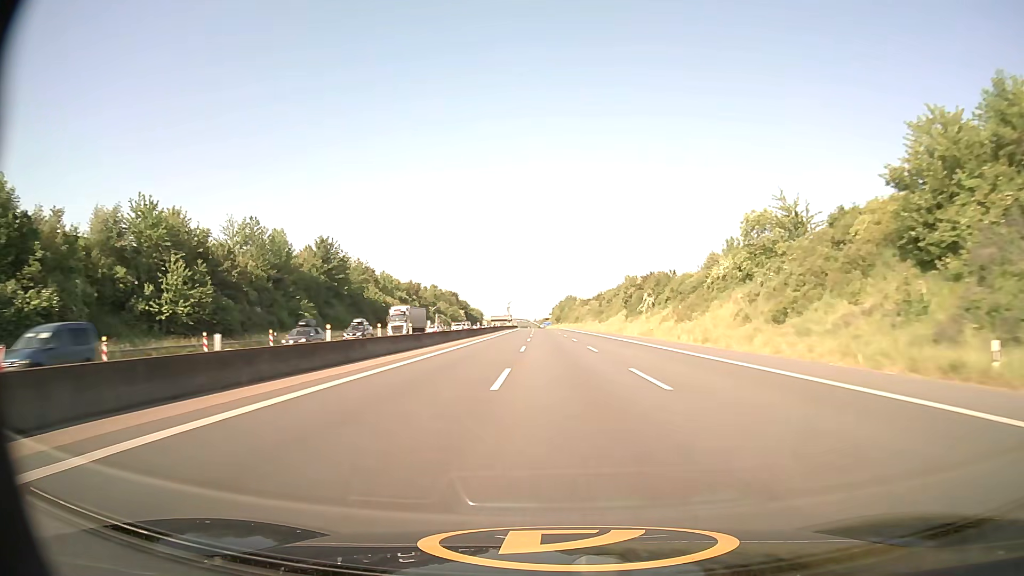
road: motorway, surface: asphalt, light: Day
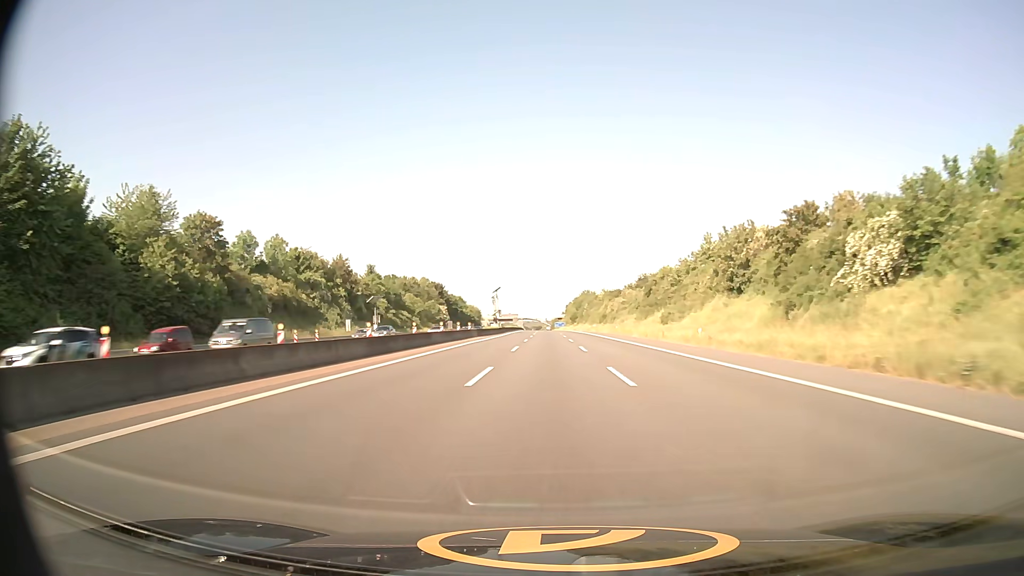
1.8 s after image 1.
(-0.6, +70.8) m; -1°
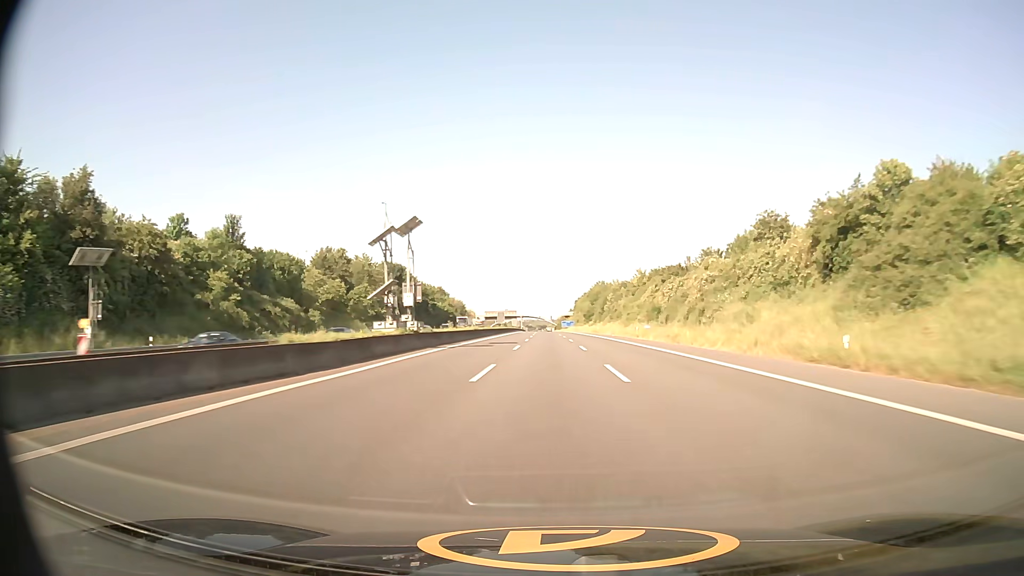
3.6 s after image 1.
(-0.6, +70.8) m; -1°
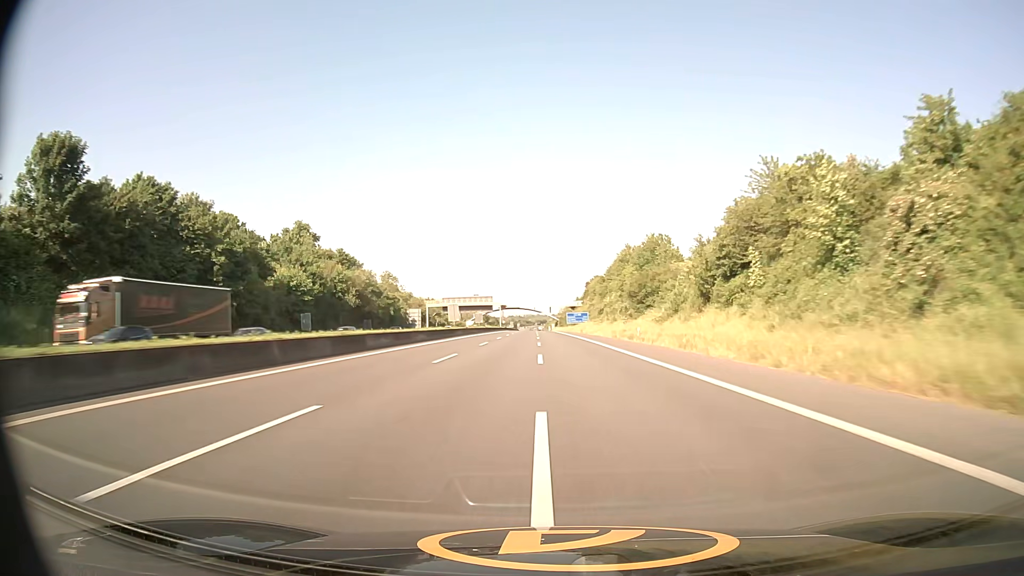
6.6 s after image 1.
(+0.7, +118.7) m; 0°
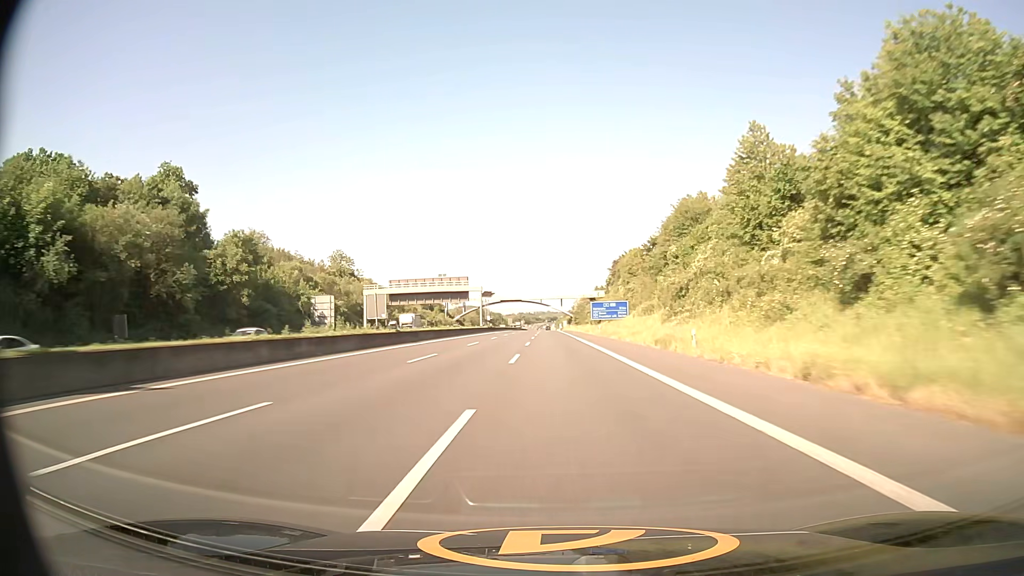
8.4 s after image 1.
(-0.5, +71.4) m; -1°
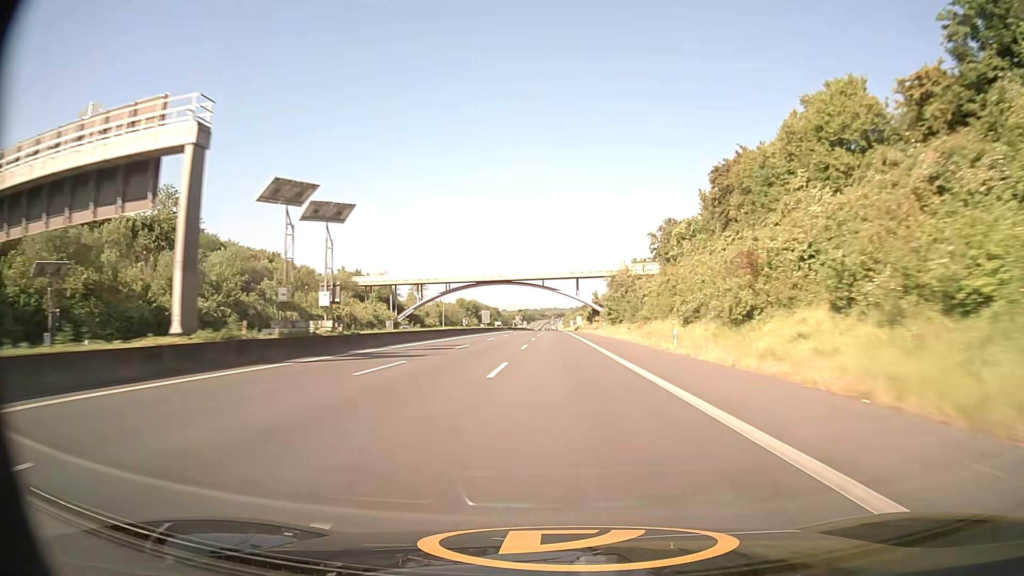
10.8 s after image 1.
(-0.8, +95.5) m; -1°
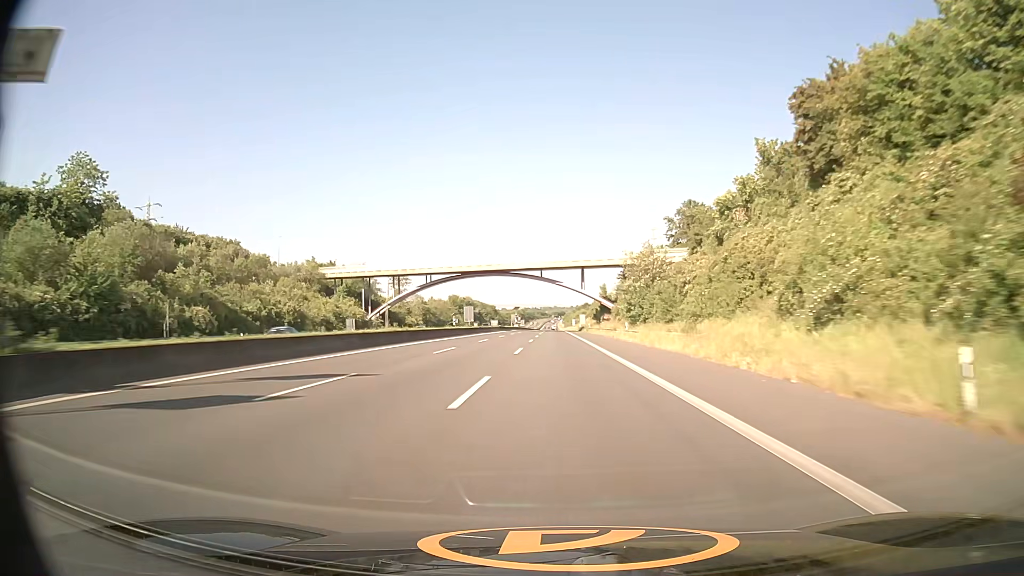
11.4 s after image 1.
(0.0, +23.9) m; 0°
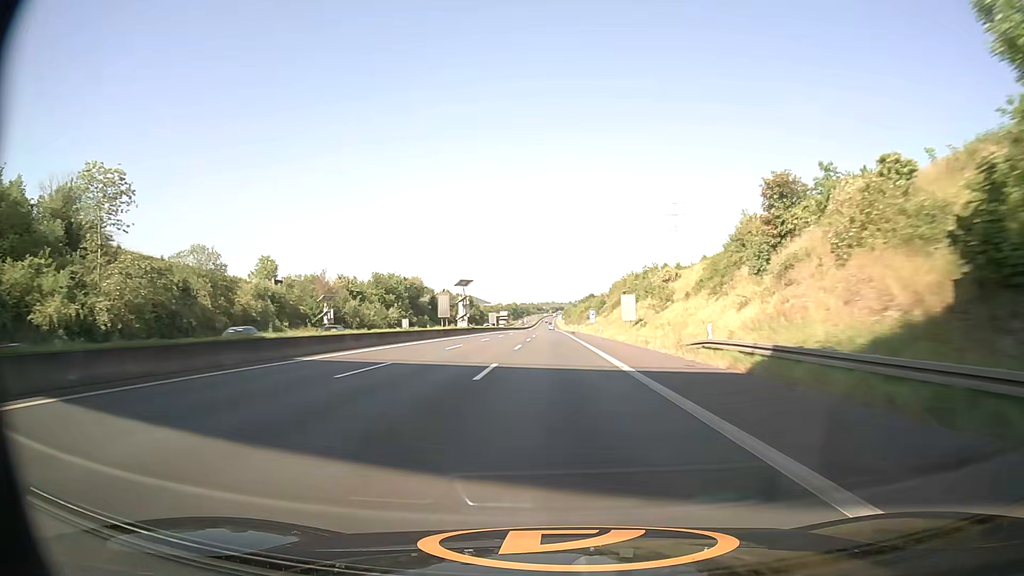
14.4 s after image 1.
(+0.1, +120.2) m; 0°
(0, +10) (0, +20) (0, +30) (0, +40) (0, +50) (0, +60) (0, +70) (0, +80) (0, +90) (0, +100) m
